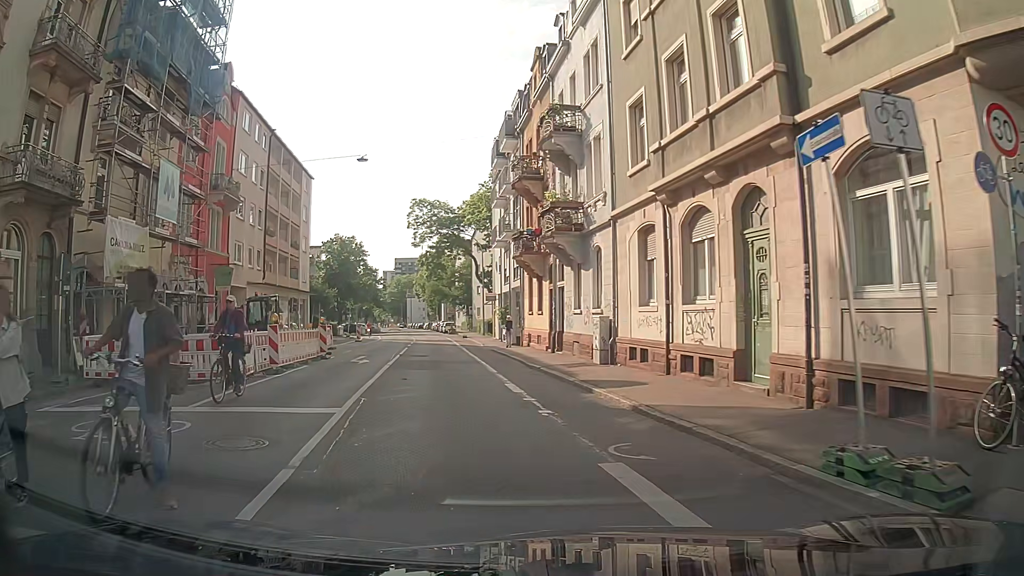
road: residential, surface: asphalt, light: Day
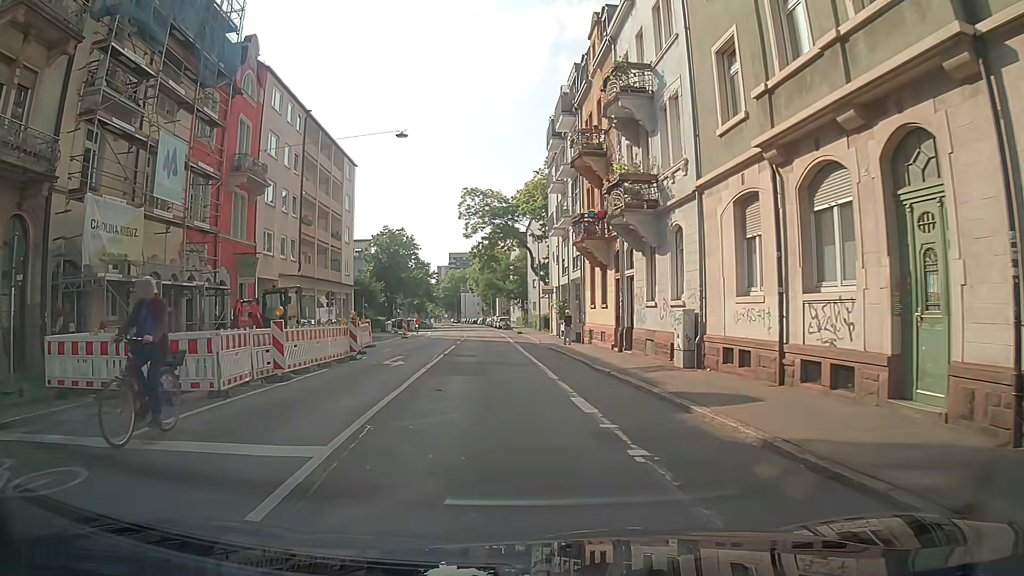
(-0.1, +3.7) m; -4°
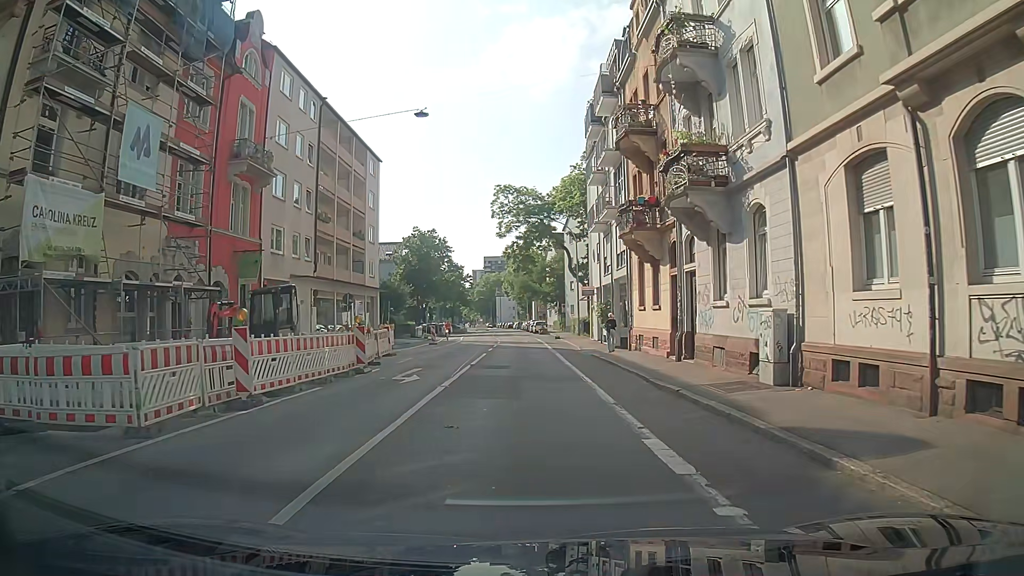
(-0.1, +3.8) m; -4°
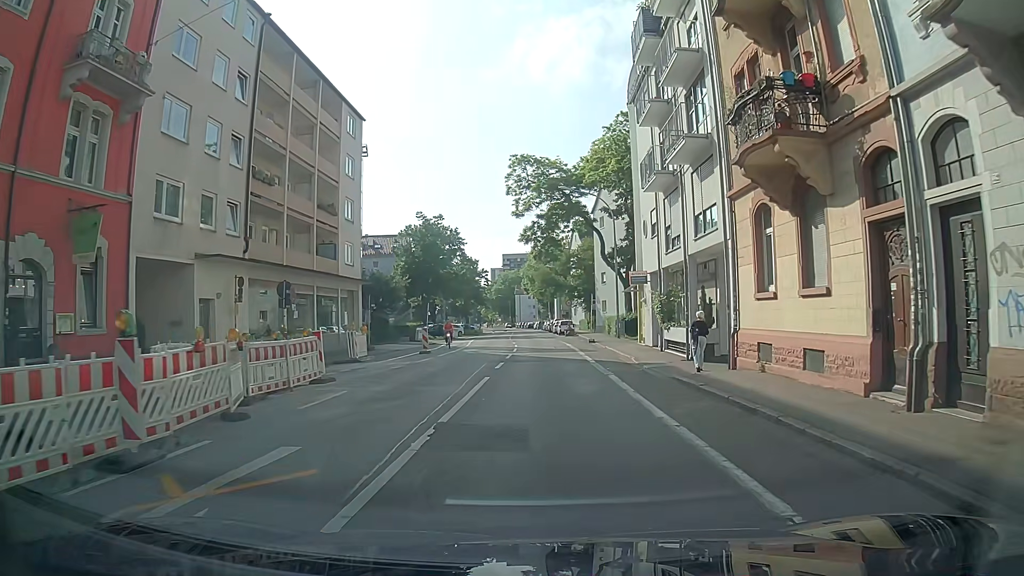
(0.0, +12.4) m; 0°
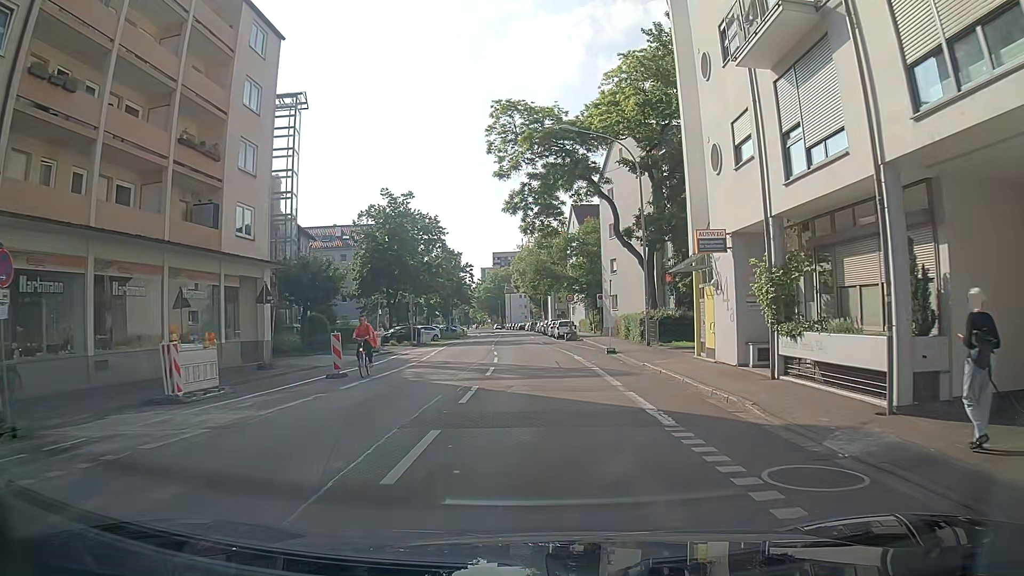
(0.0, +14.2) m; 0°
